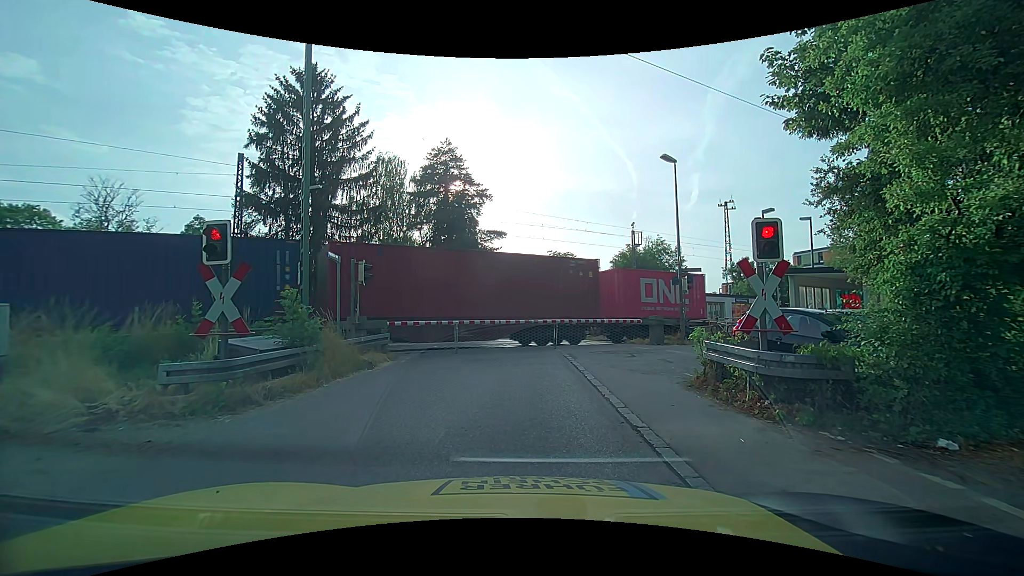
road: unclassified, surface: asphalt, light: Day
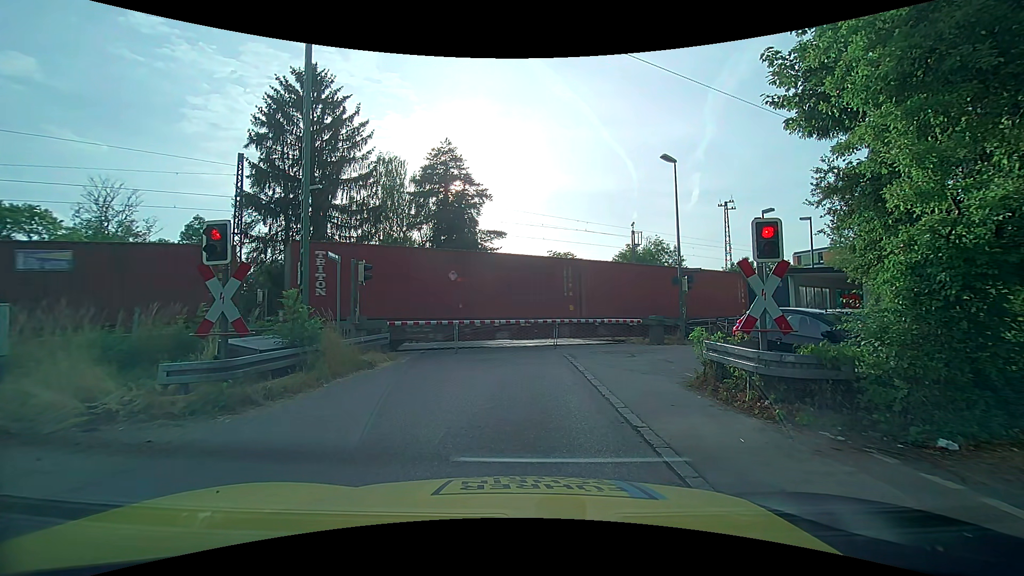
(0.0, 0.0) m; 0°
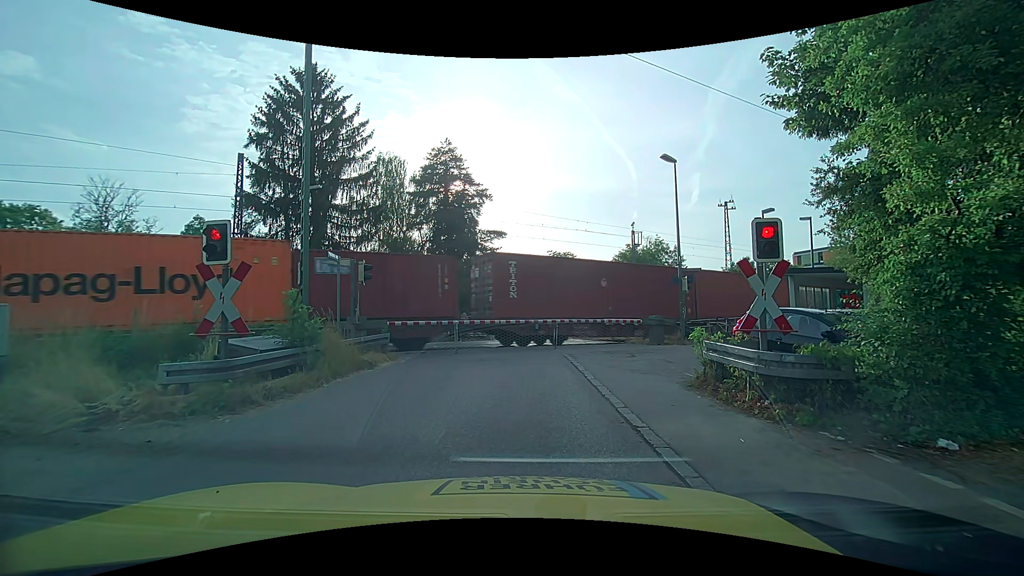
(0.0, 0.0) m; 0°
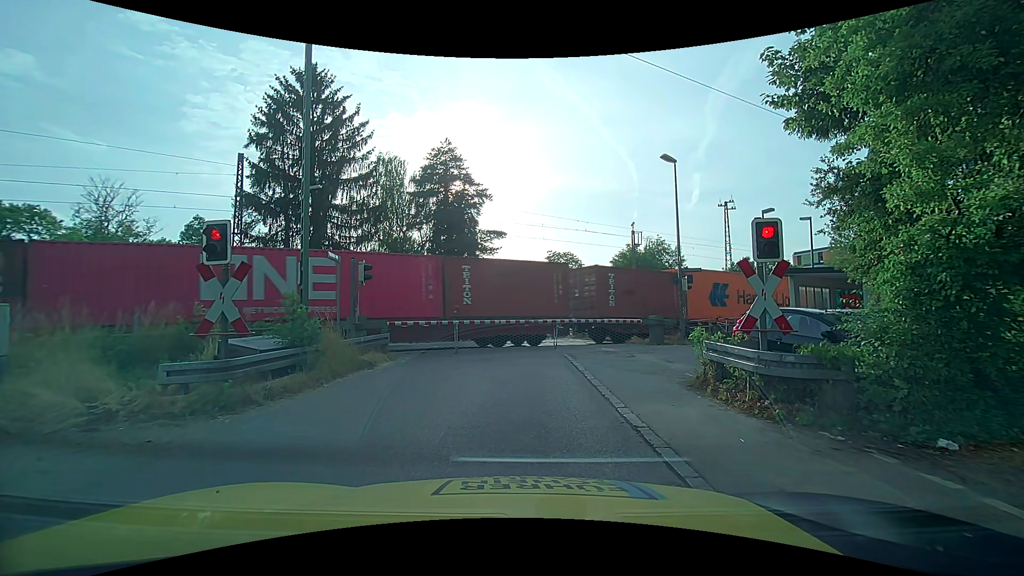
(0.0, 0.0) m; 0°
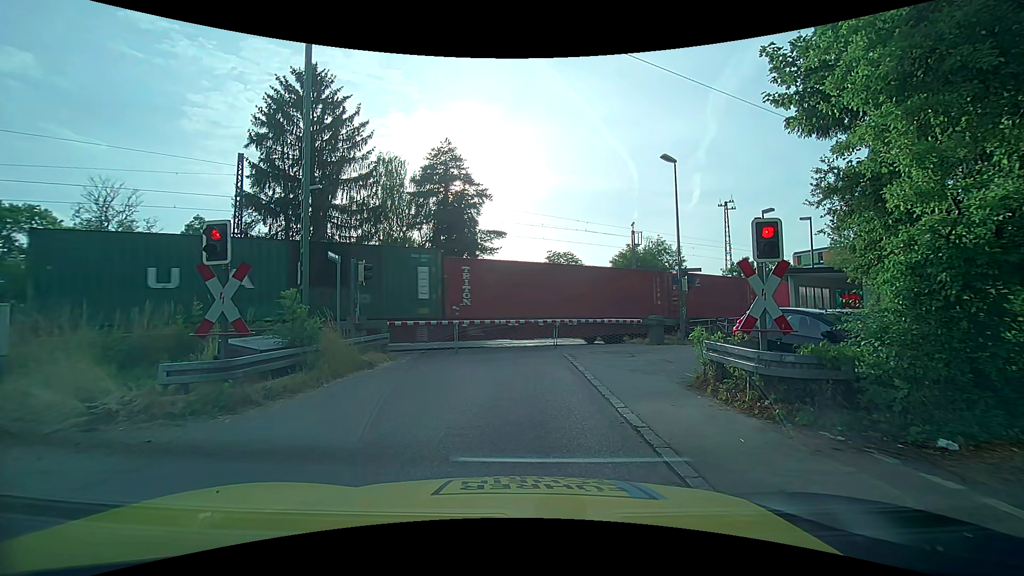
(0.0, 0.0) m; 0°
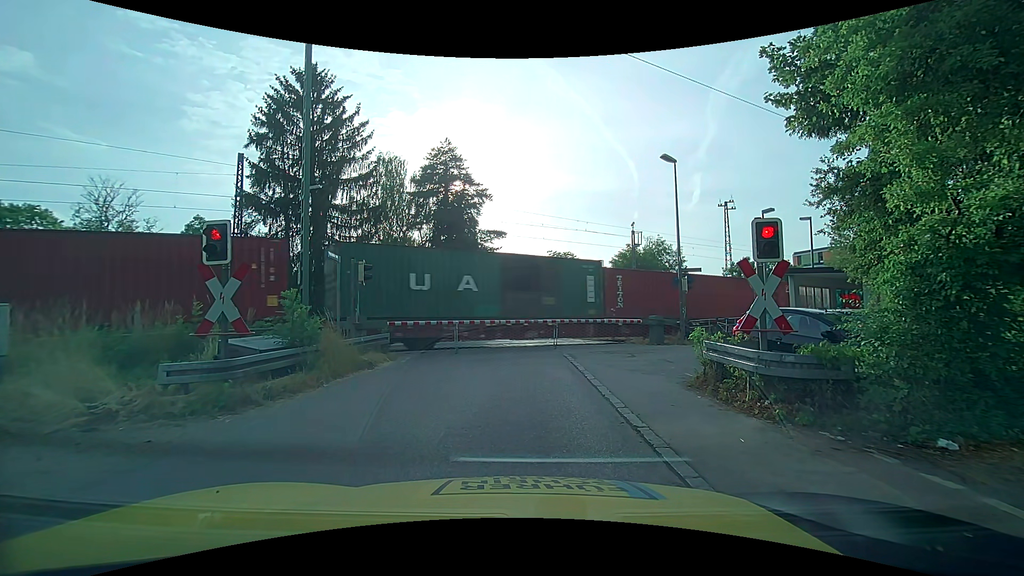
(0.0, 0.0) m; 0°
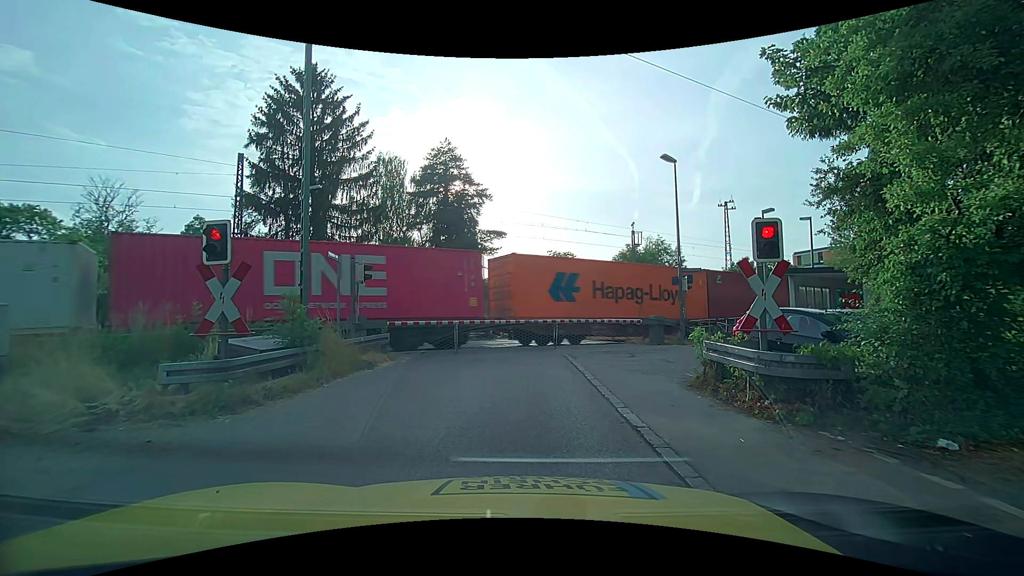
(0.0, 0.0) m; 0°
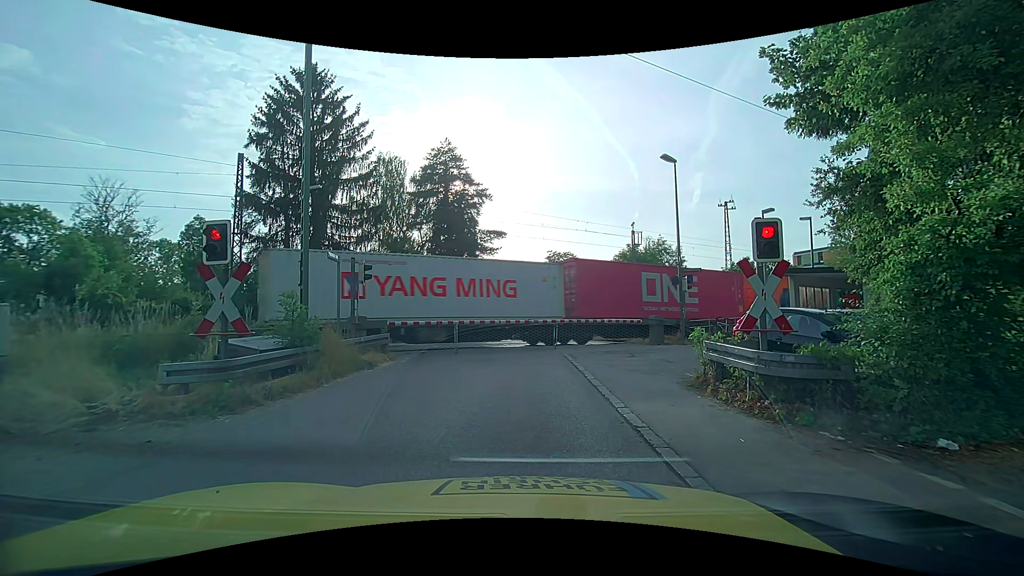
(0.0, 0.0) m; 0°
